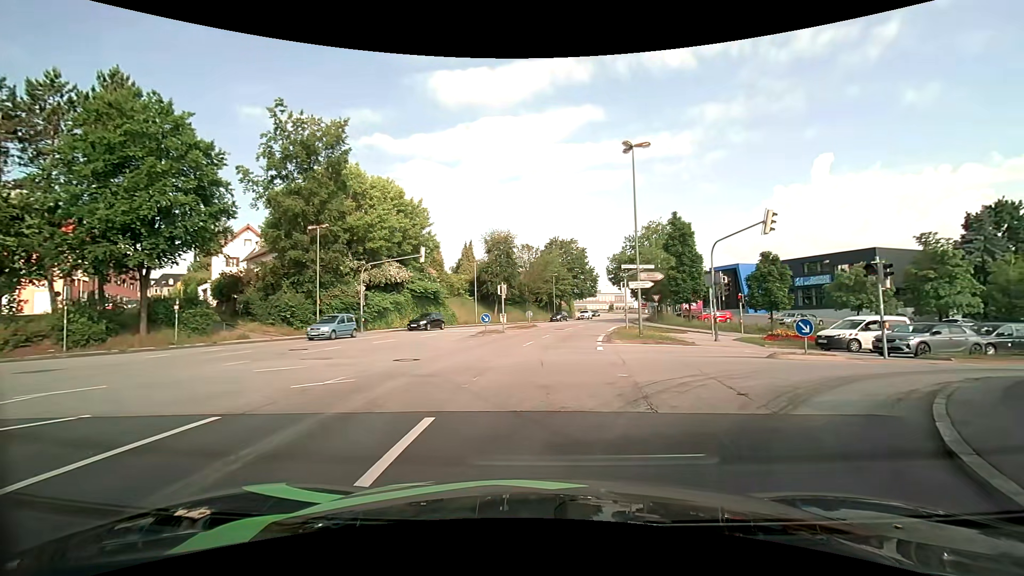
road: tertiary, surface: asphalt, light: Day
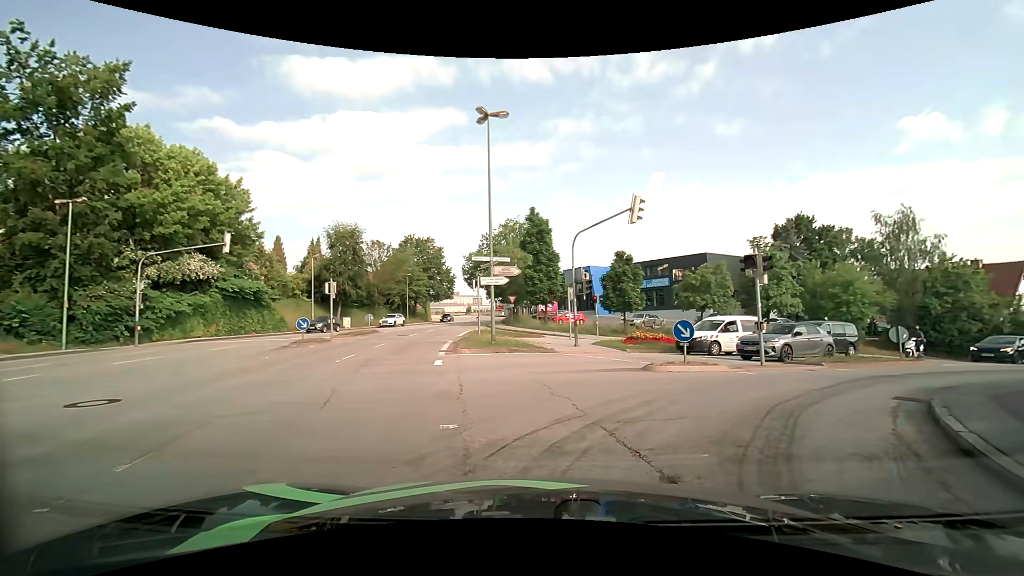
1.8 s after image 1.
(+0.7, +5.0) m; +17°
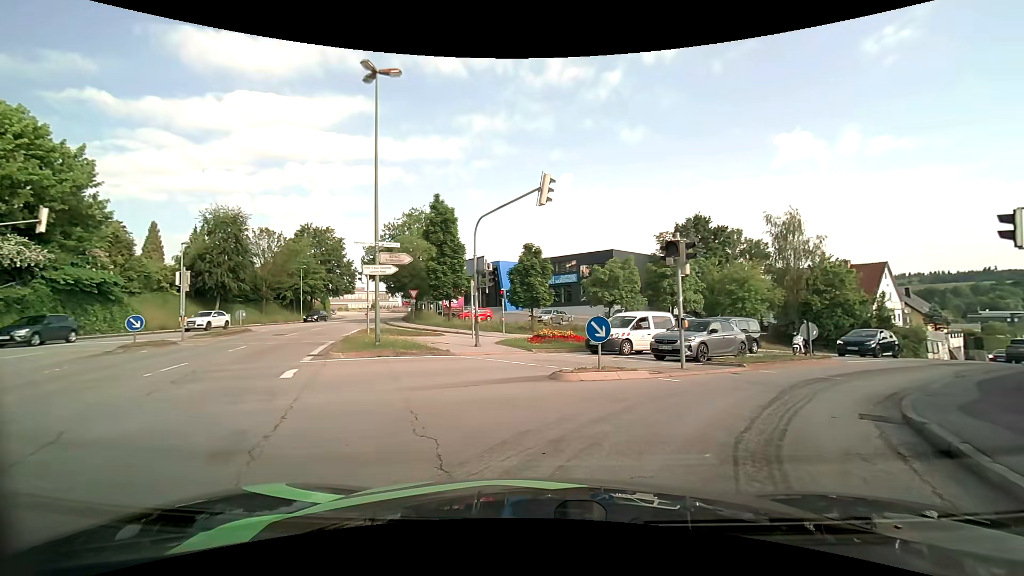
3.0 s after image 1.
(+0.3, +3.0) m; +9°
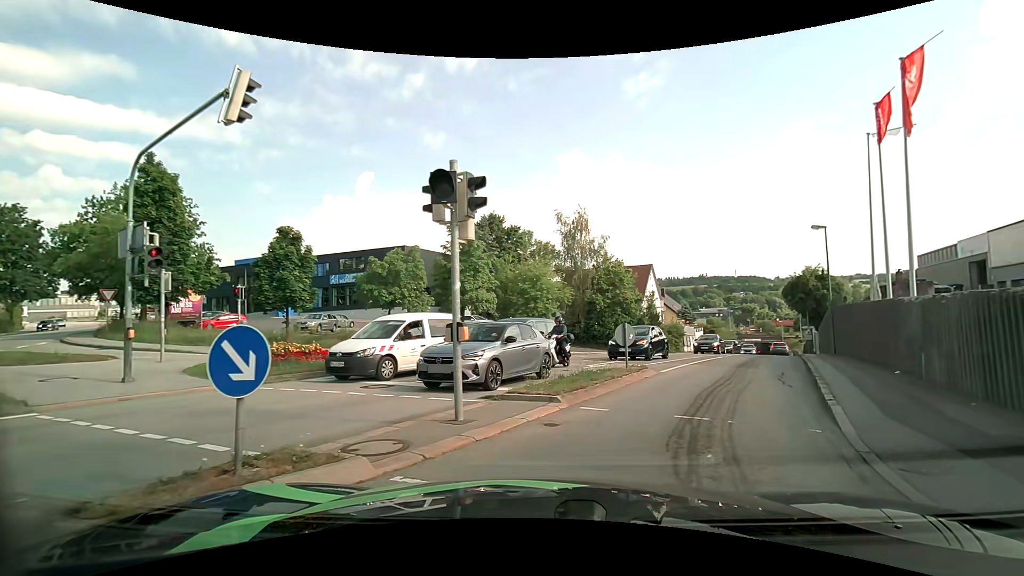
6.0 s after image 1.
(+1.5, +6.7) m; +24°
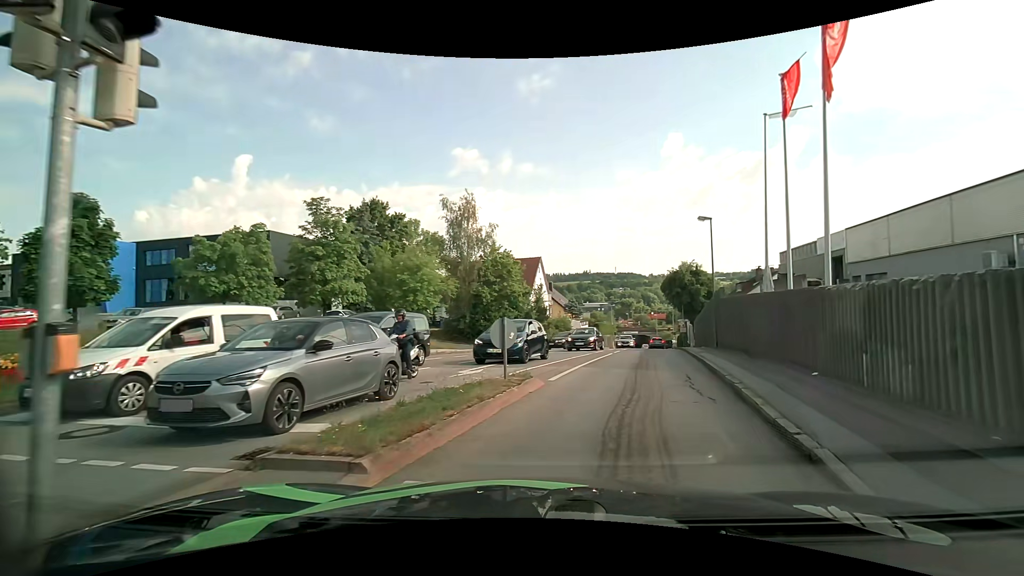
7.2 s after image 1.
(+0.5, +4.0) m; +13°
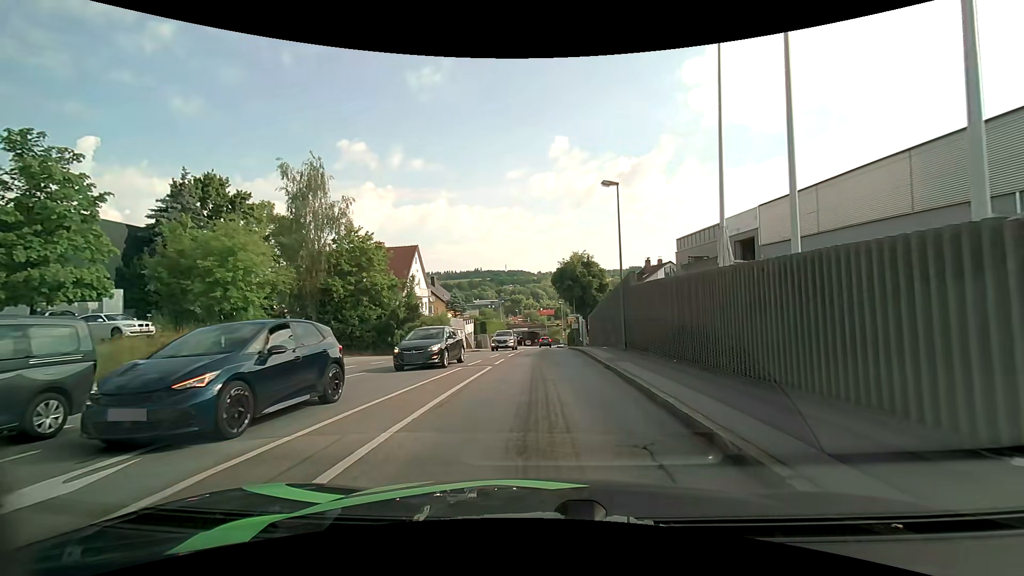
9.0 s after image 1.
(+1.2, +8.5) m; +12°
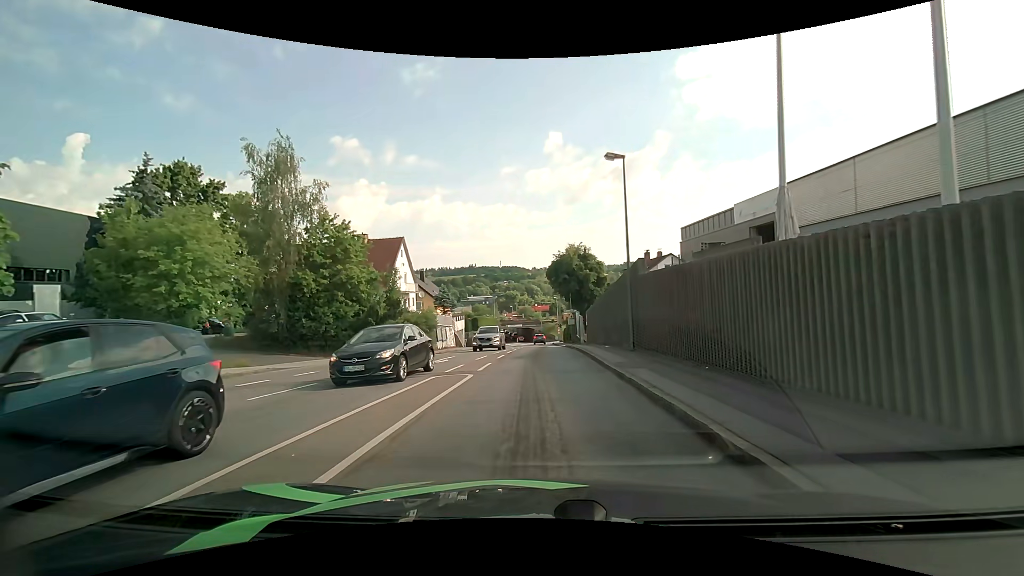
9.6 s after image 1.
(0.0, +3.4) m; +1°
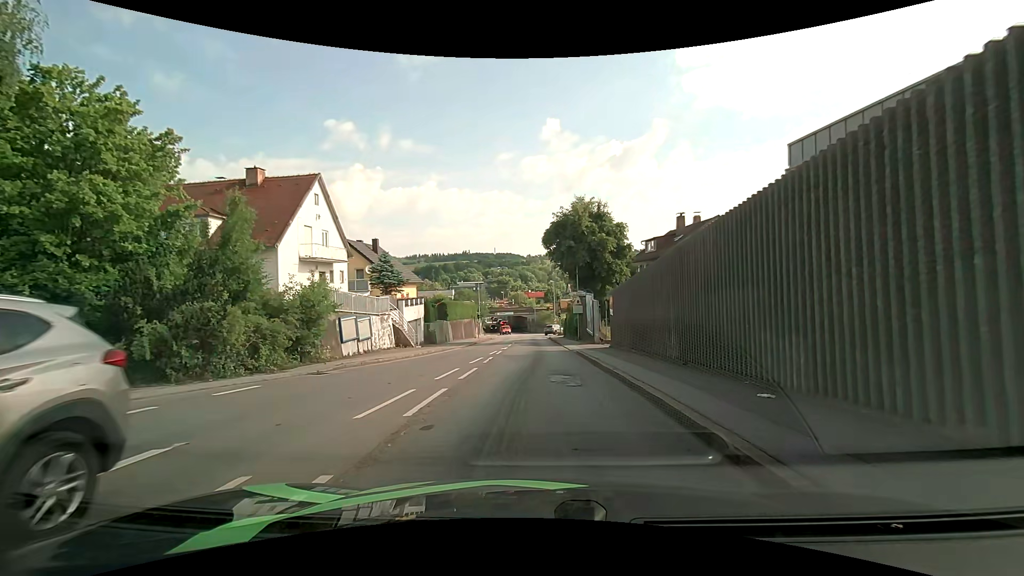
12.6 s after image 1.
(+0.1, +18.5) m; 0°
(0, +10) (0, +20) (0, +30) (0, +40) (0, +50) (0, +60) (0, +70) (0, +80) (0, +90) (-1, +100) m
